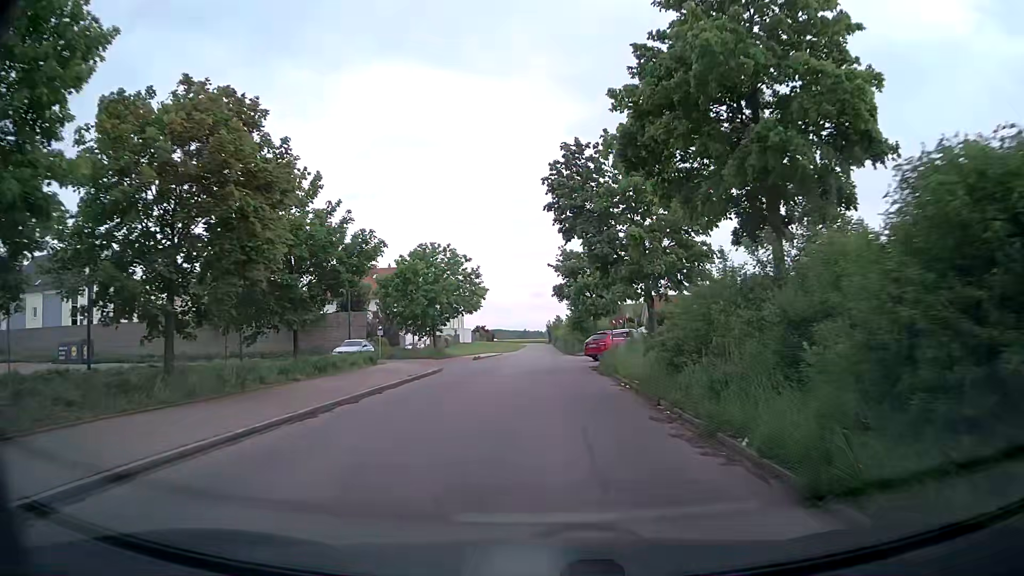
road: residential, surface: asphalt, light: Day
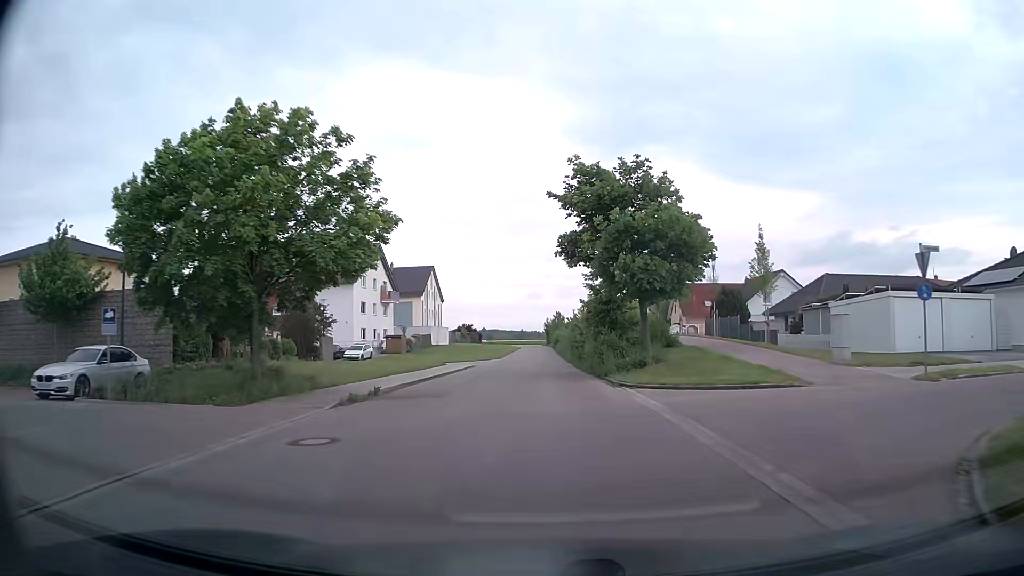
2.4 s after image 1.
(-0.1, +27.3) m; 0°
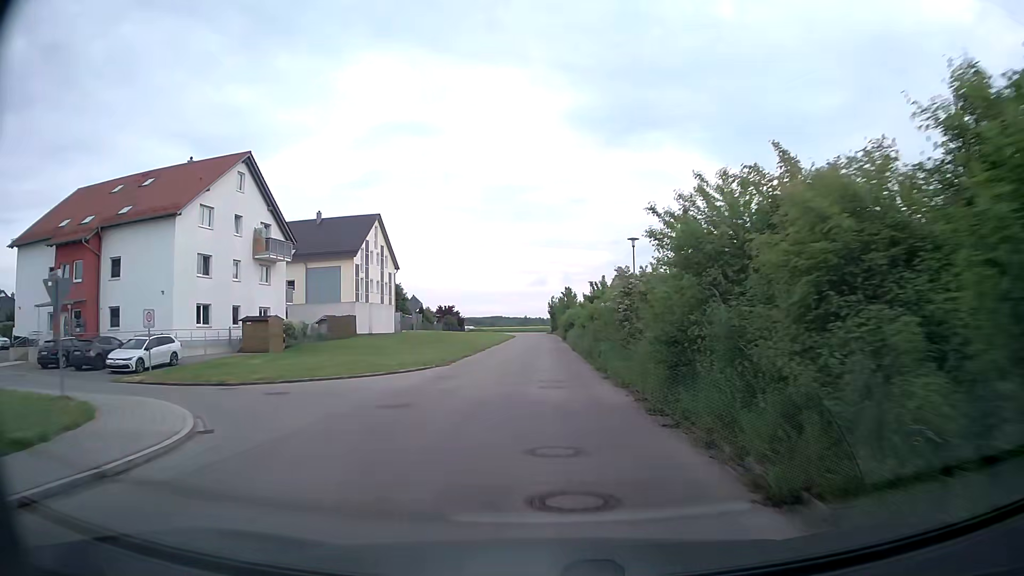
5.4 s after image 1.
(+0.2, +37.2) m; 0°
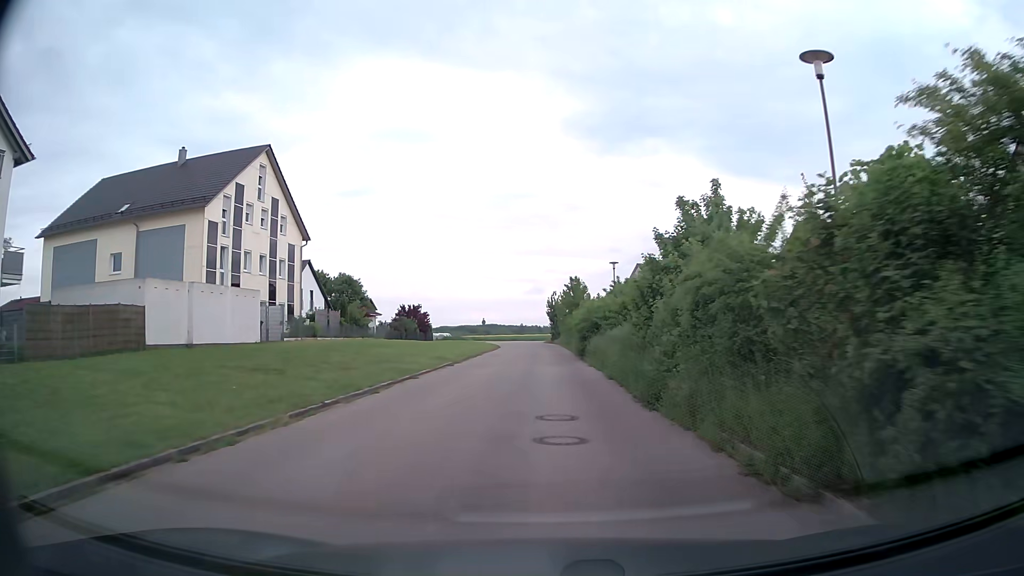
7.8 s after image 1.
(0.0, +29.6) m; 0°
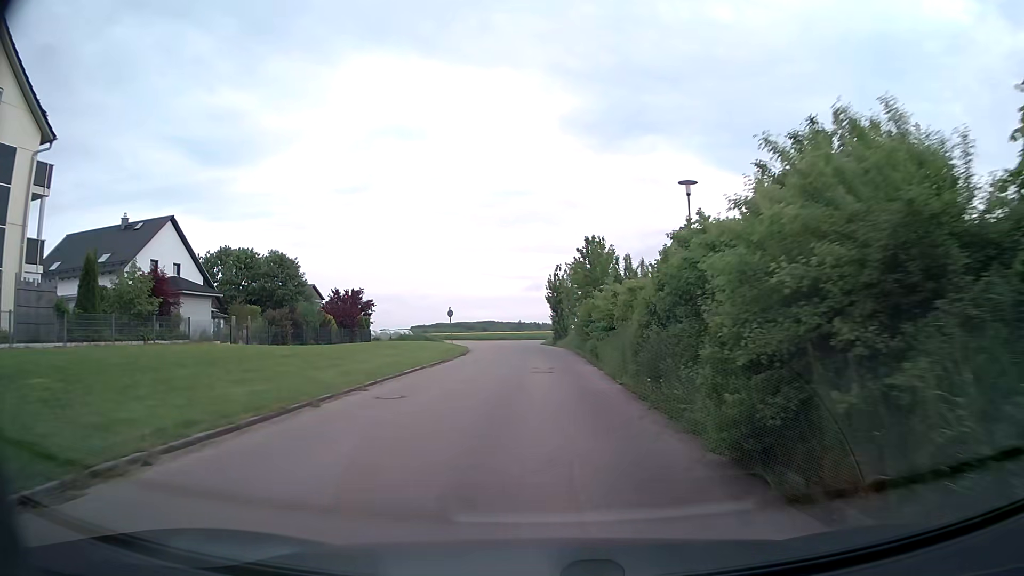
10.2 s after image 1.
(+0.1, +28.2) m; 0°
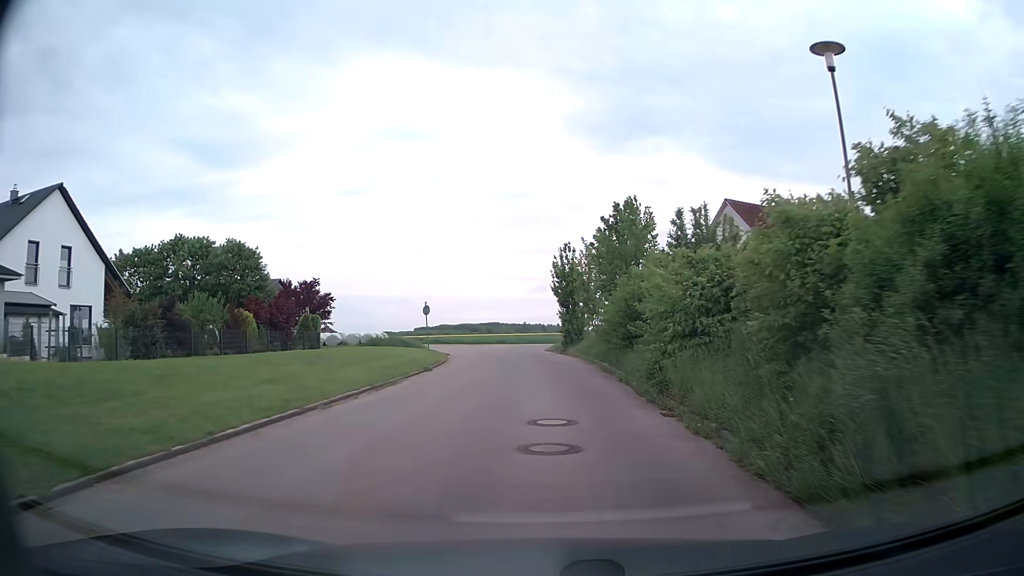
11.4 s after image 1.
(-0.1, +13.1) m; -1°
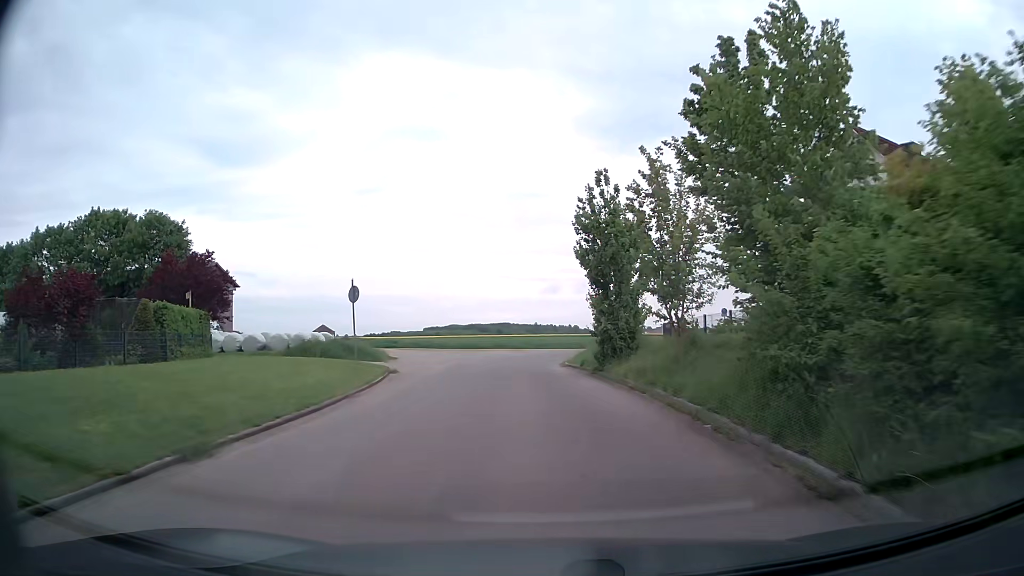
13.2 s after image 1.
(-0.1, +17.8) m; -1°
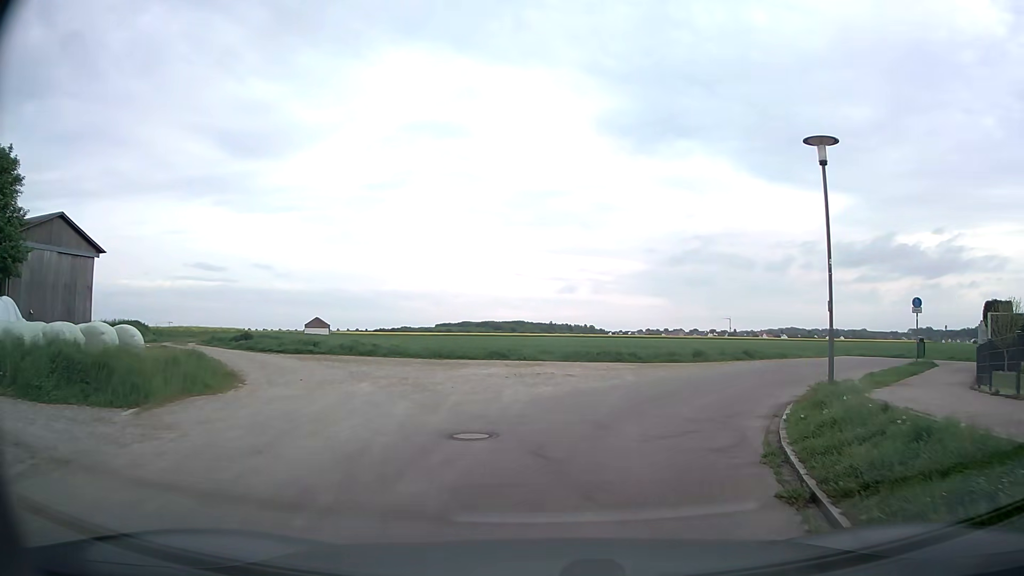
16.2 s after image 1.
(-0.7, +23.8) m; -1°
